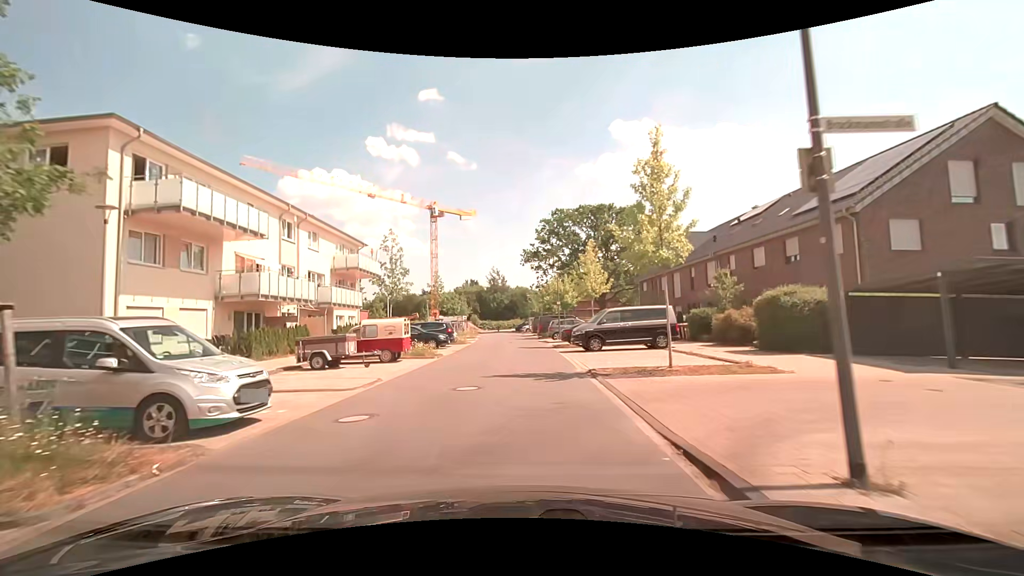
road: residential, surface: asphalt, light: Day
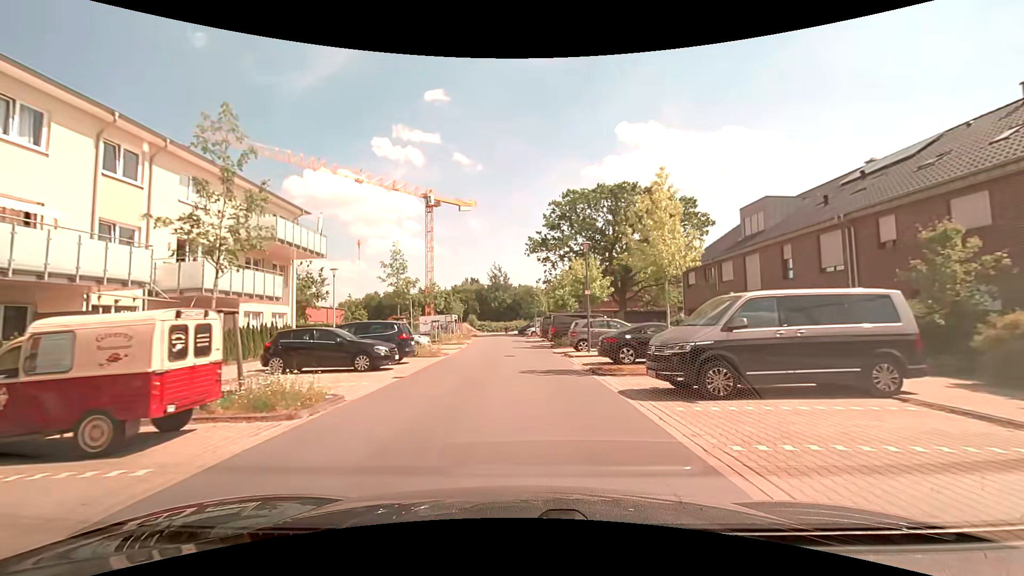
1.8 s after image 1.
(-0.2, +13.6) m; 0°
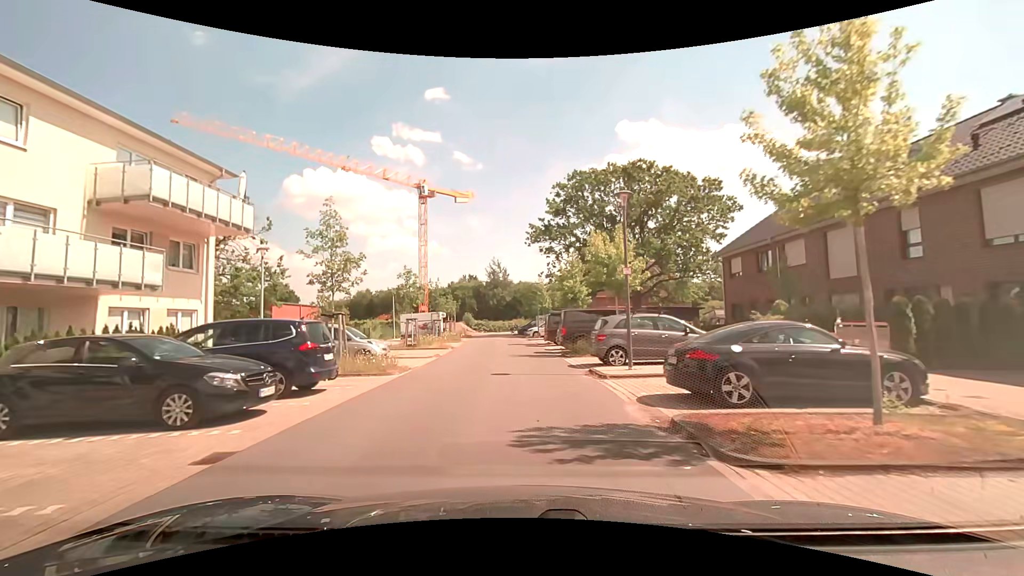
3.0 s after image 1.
(-0.1, +8.4) m; -1°
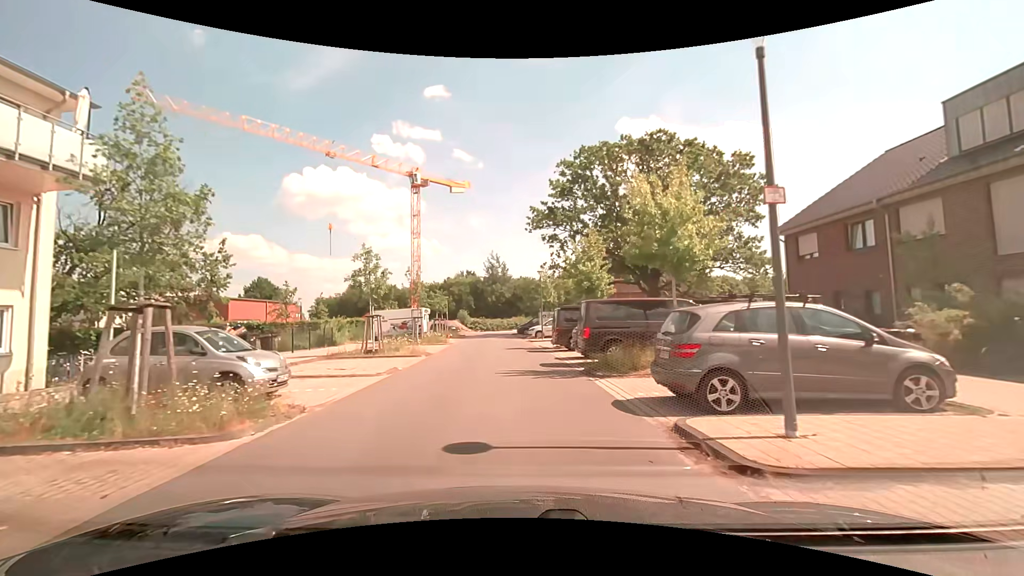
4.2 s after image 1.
(0.0, +8.0) m; 0°
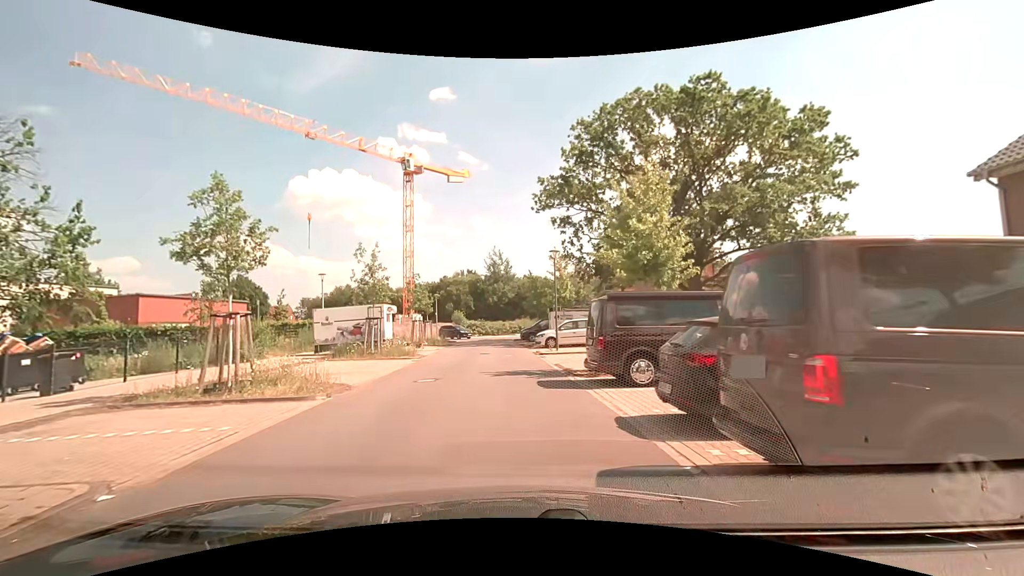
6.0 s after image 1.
(-0.1, +11.4) m; -1°
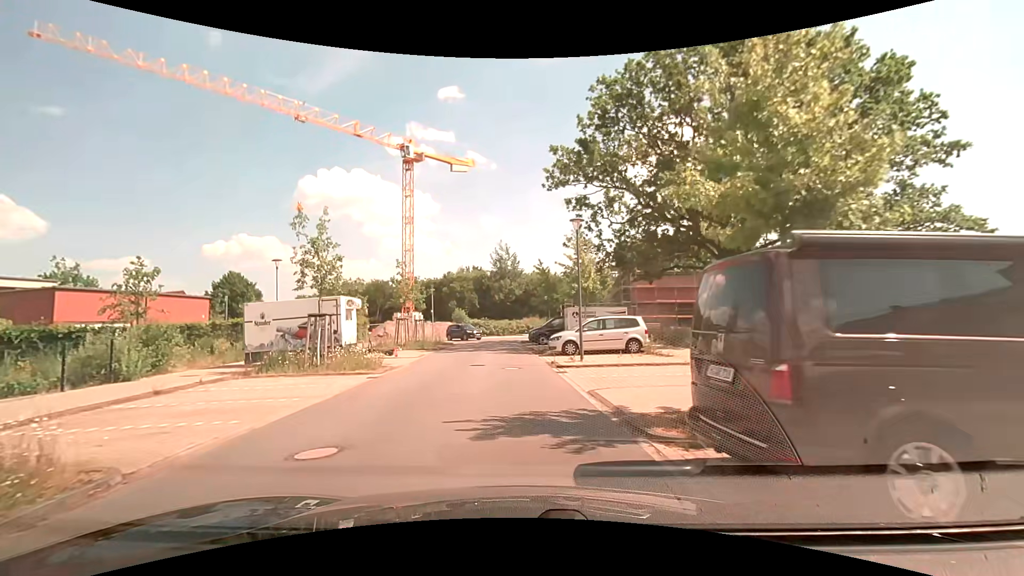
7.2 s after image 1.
(0.0, +7.2) m; -1°
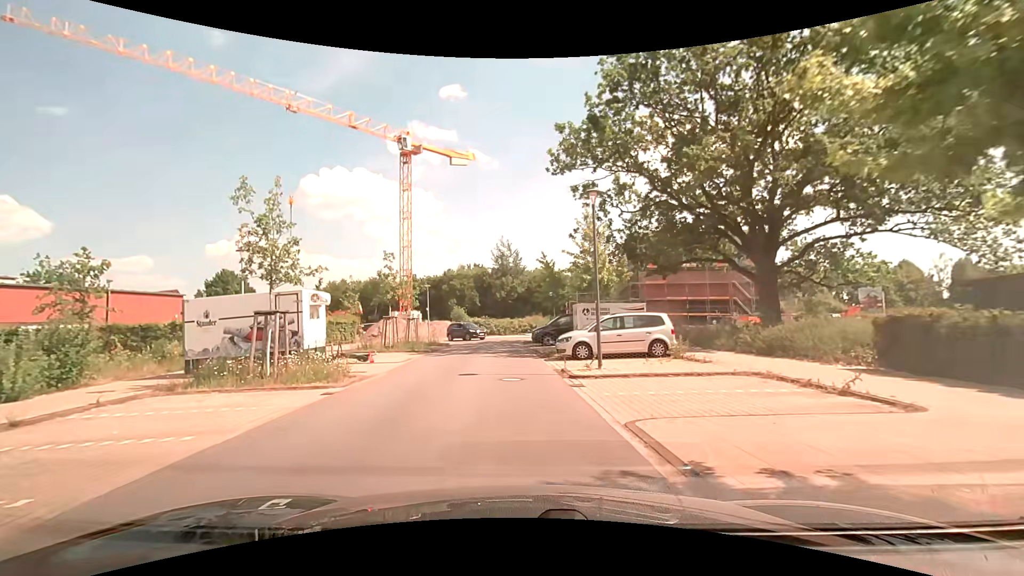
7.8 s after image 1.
(0.0, +3.5) m; 0°
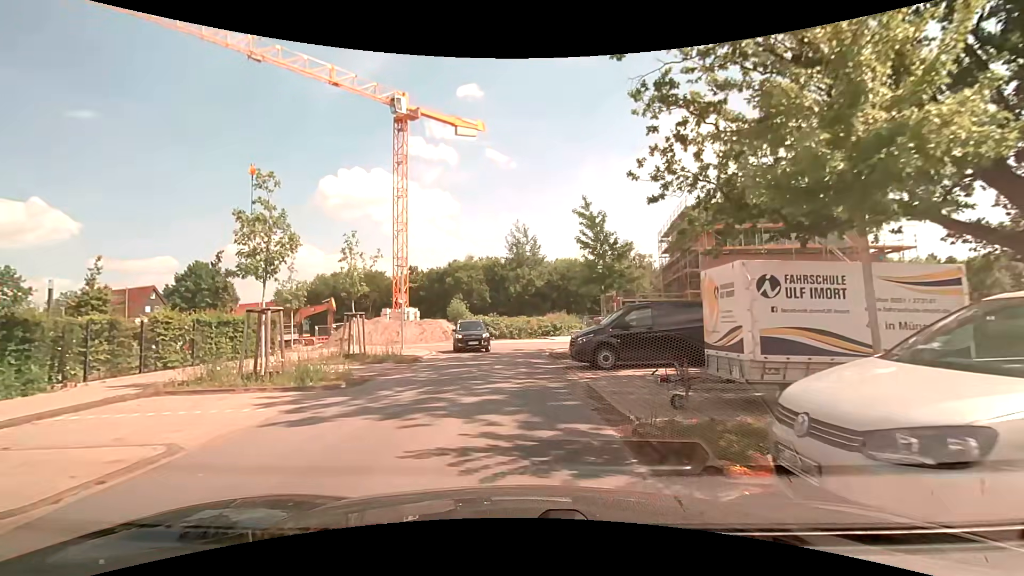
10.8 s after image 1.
(-0.5, +15.5) m; -3°
